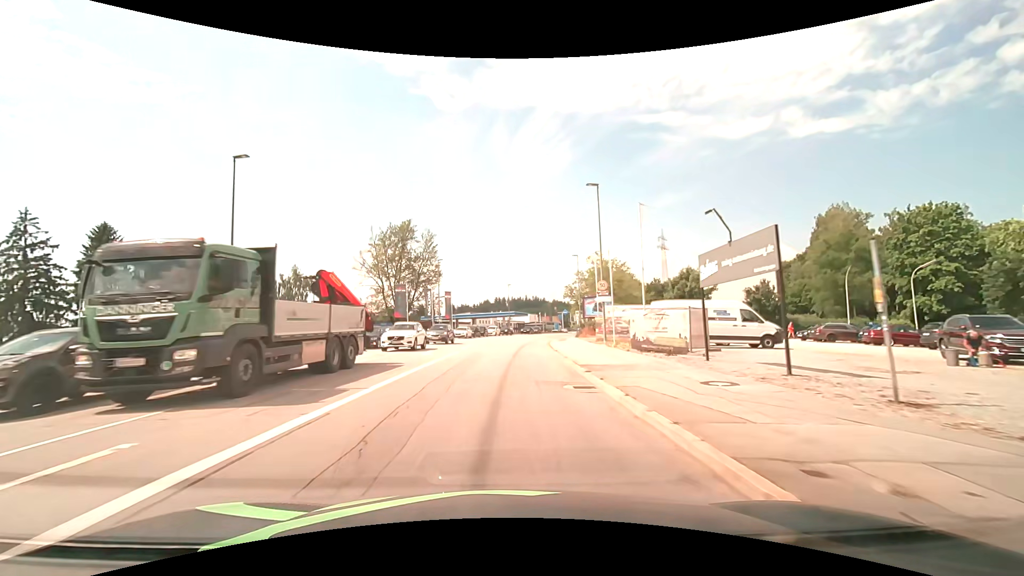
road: tertiary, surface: asphalt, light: Day
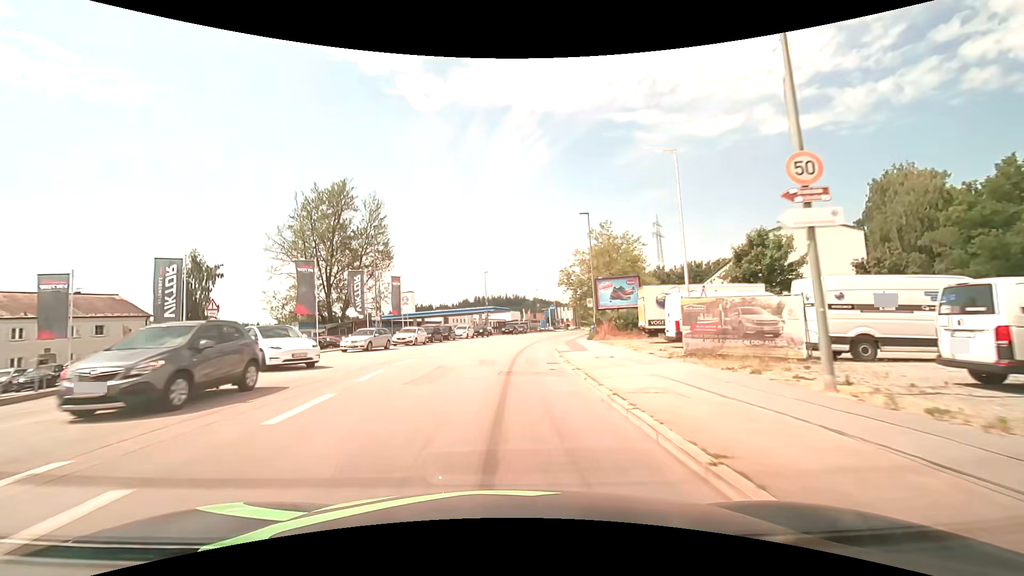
(+0.2, +22.6) m; +2°
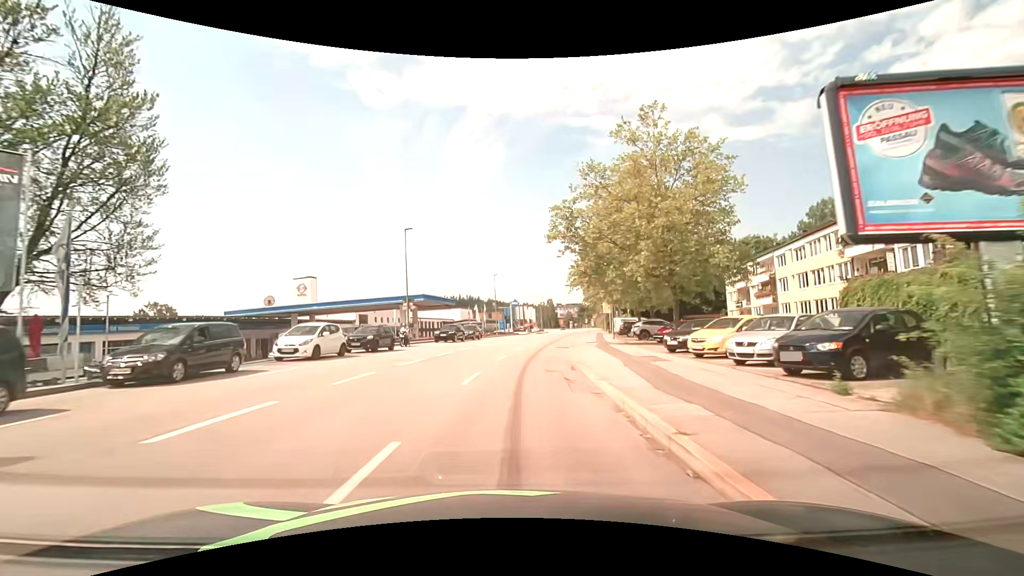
(+1.3, +36.2) m; +6°
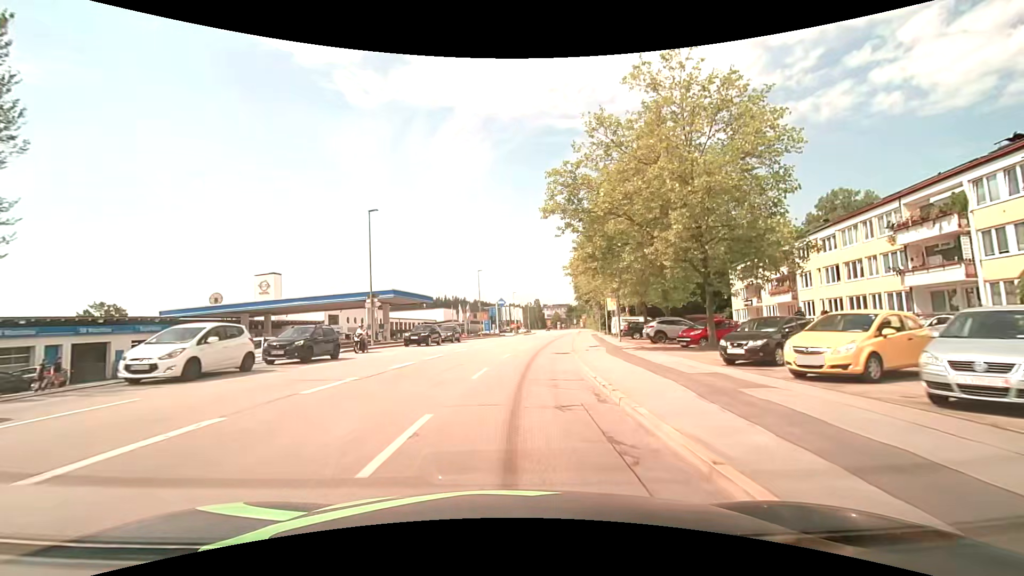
(+0.1, +7.4) m; +1°
